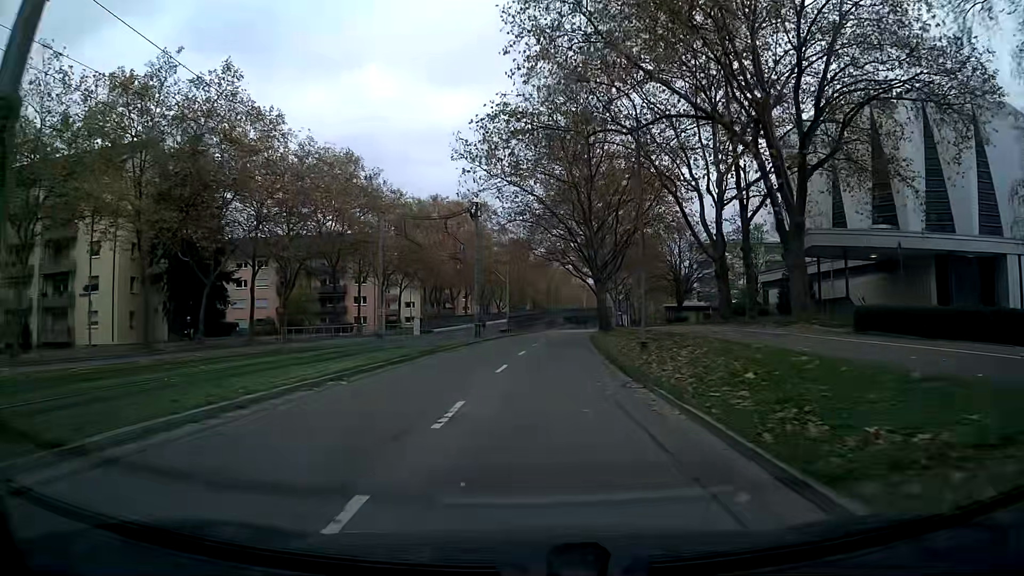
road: tertiary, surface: asphalt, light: Day
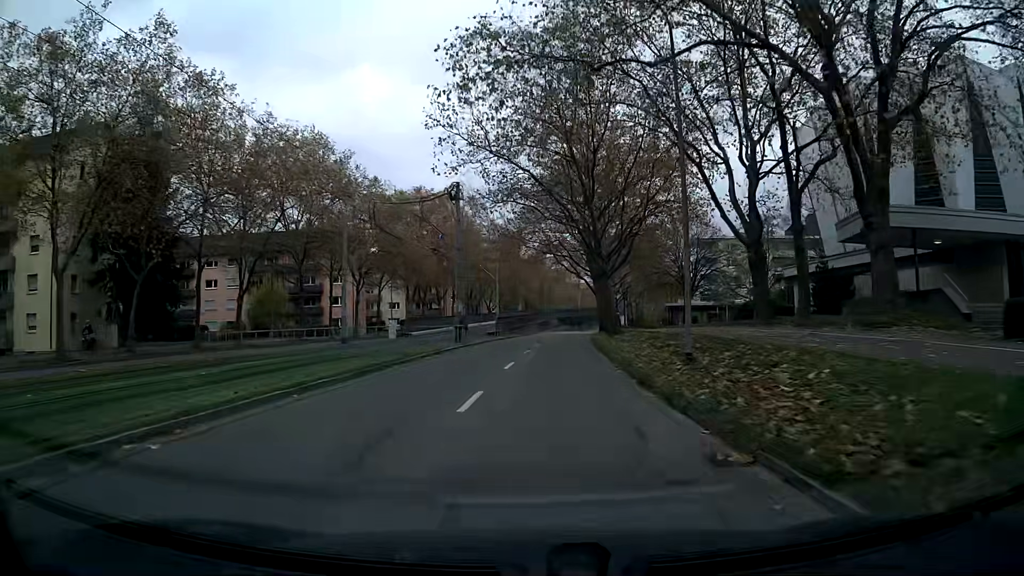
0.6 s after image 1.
(0.0, +7.4) m; +1°
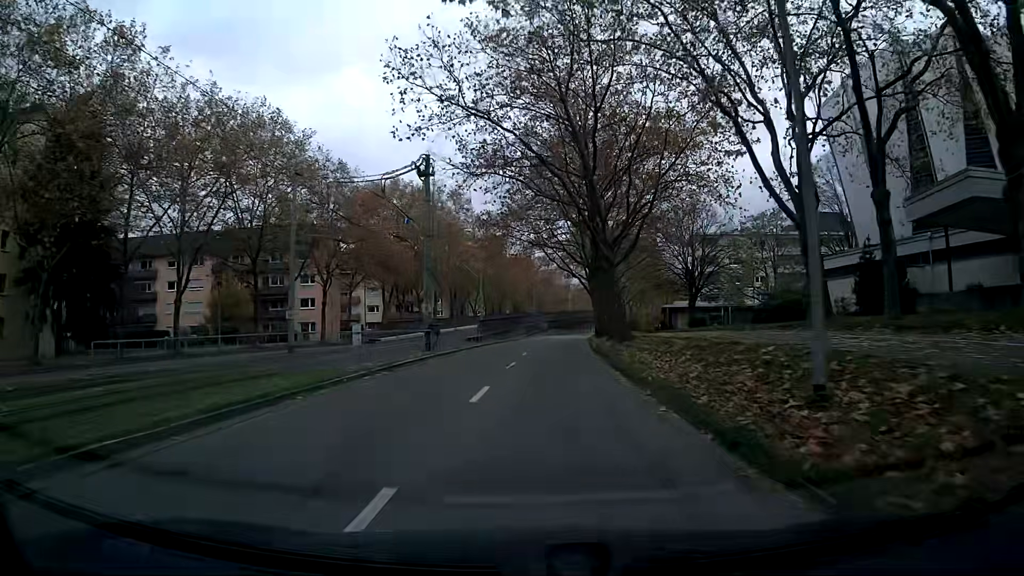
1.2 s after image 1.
(+0.1, +7.5) m; +1°
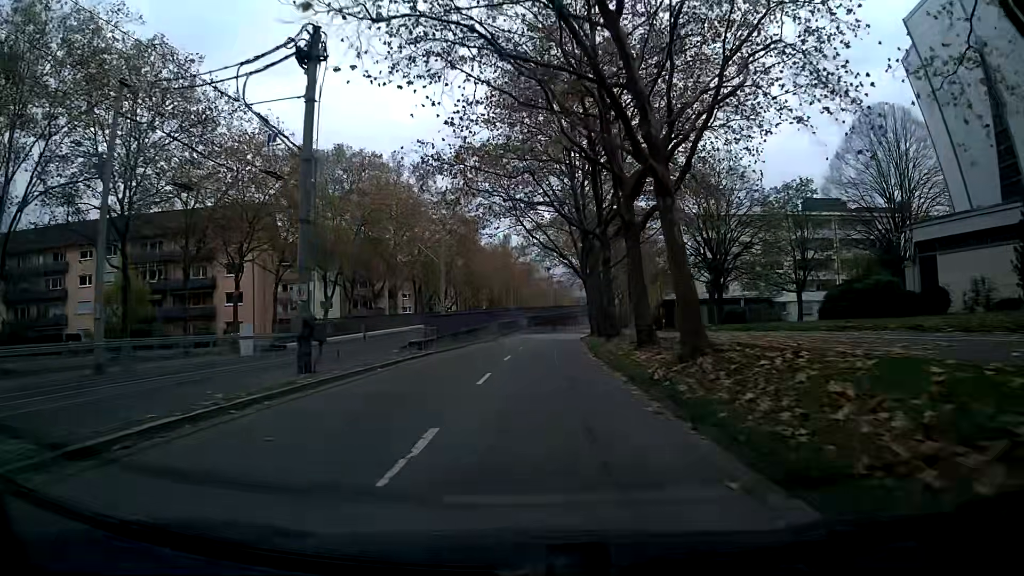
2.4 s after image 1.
(+0.2, +15.2) m; +1°
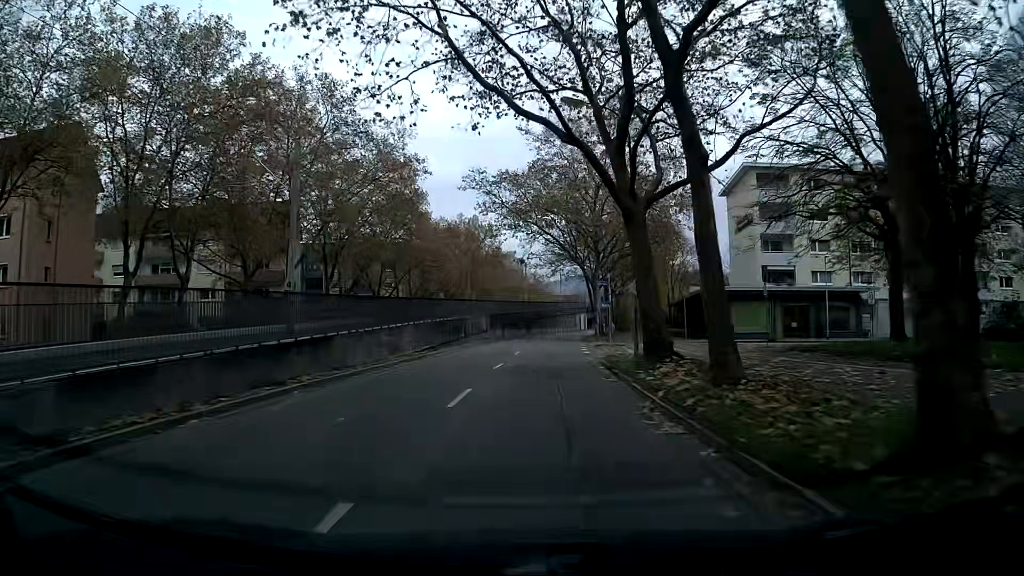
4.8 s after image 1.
(+0.7, +30.5) m; +3°
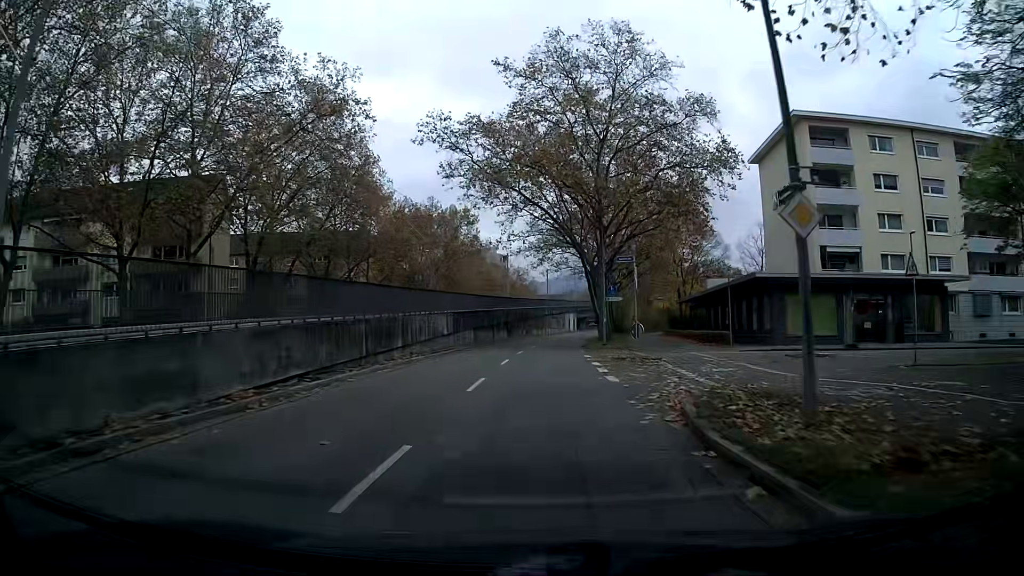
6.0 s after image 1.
(+0.2, +15.2) m; +1°
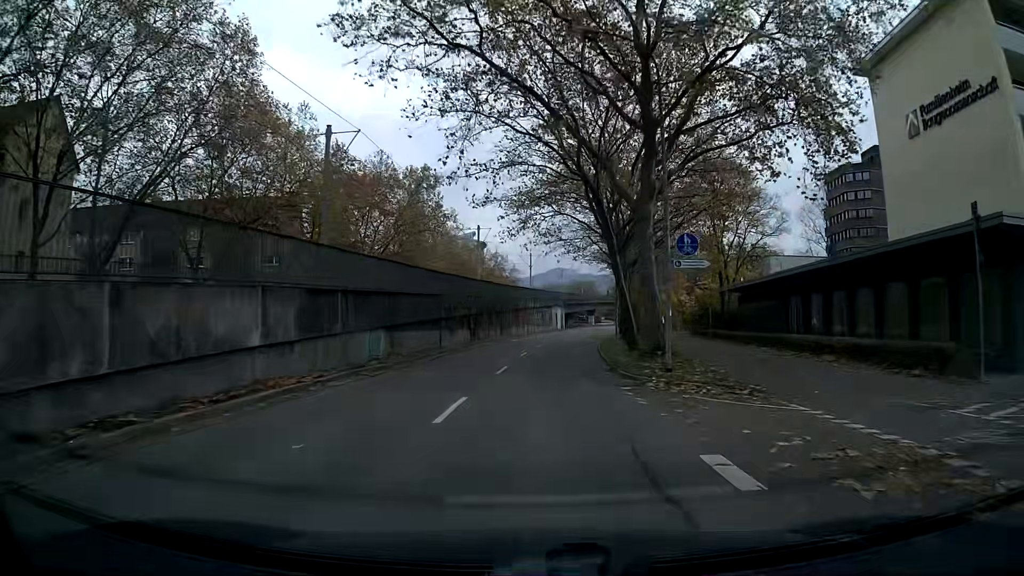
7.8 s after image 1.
(+0.2, +22.6) m; +2°
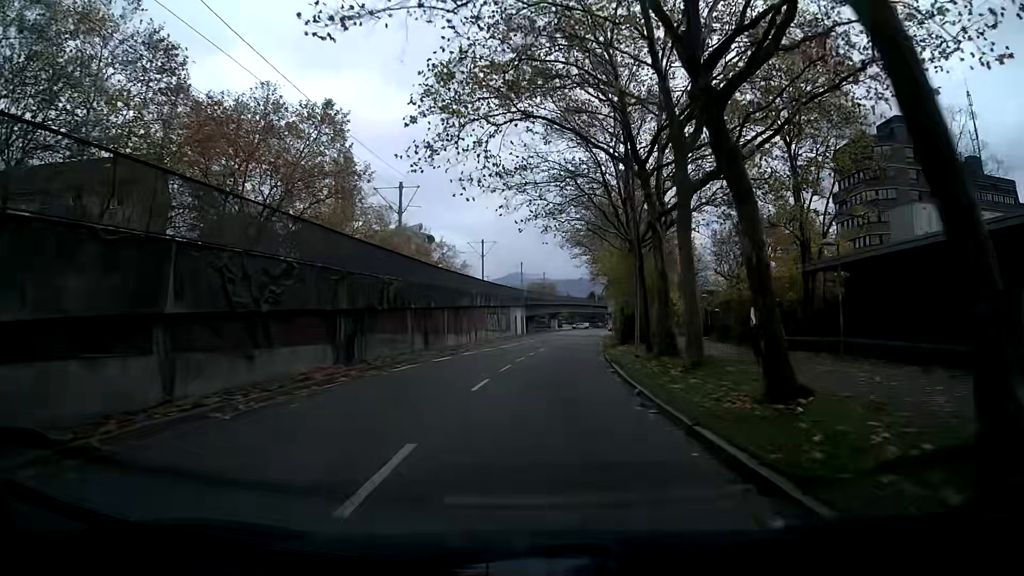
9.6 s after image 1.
(+0.7, +22.6) m; +4°
(0, +10) (+1, +20) (+1, +30) (+2, +40) (+3, +50) (+4, +60) (+5, +70) (+6, +80) (+7, +90) (+9, +100) m
